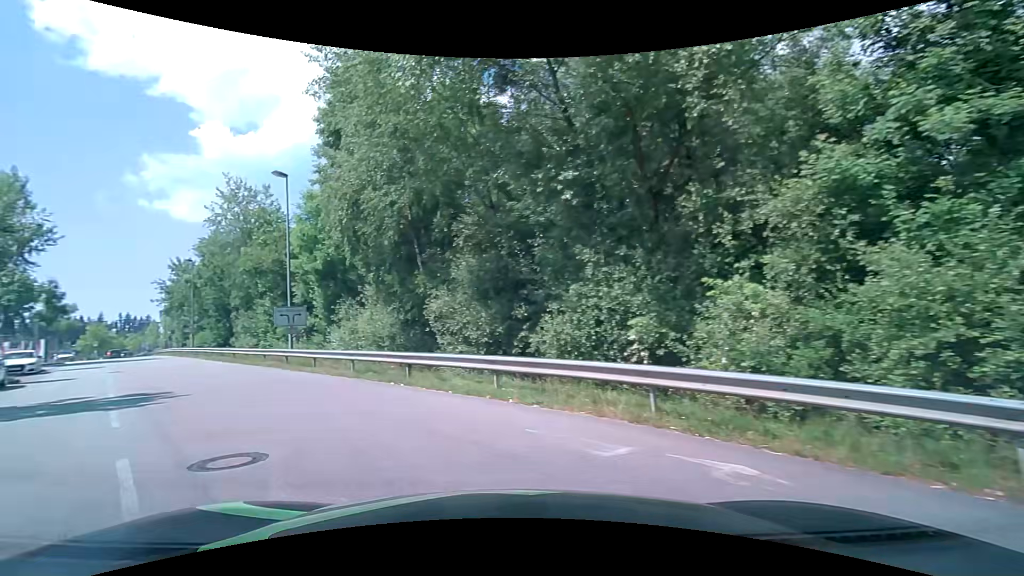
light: Day
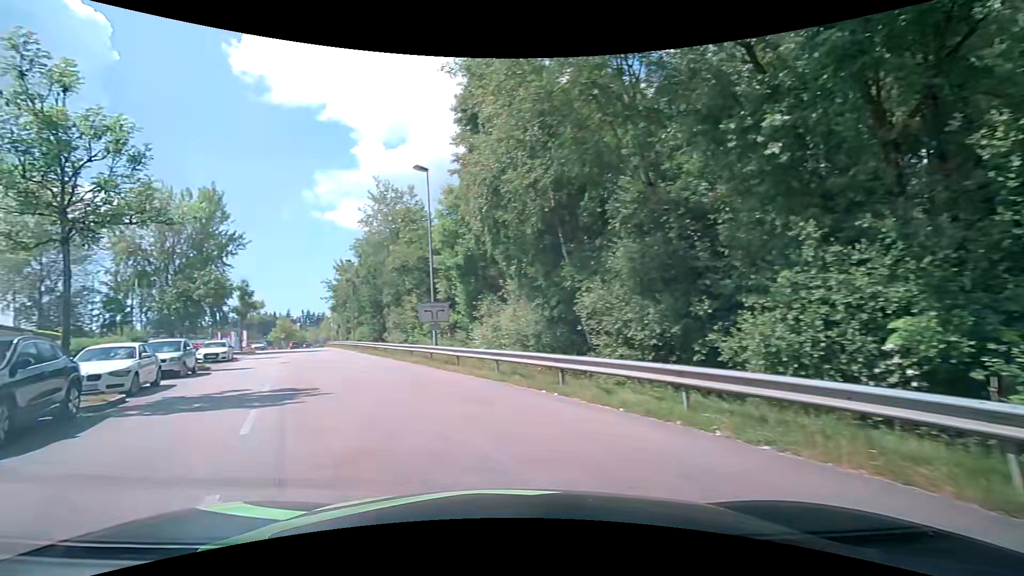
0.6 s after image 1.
(-0.3, +2.6) m; -16°
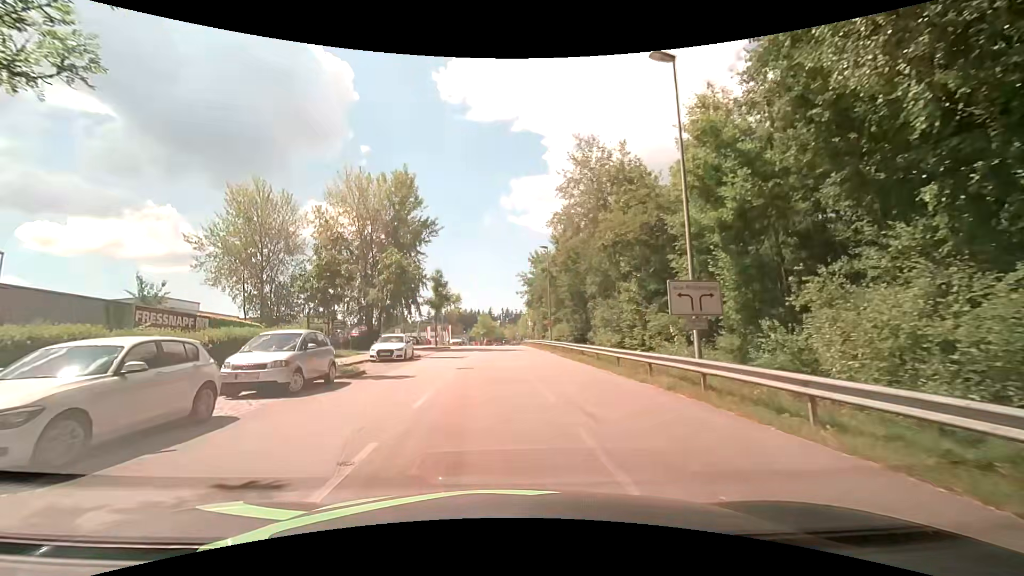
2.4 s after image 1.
(-2.7, +10.9) m; -20°
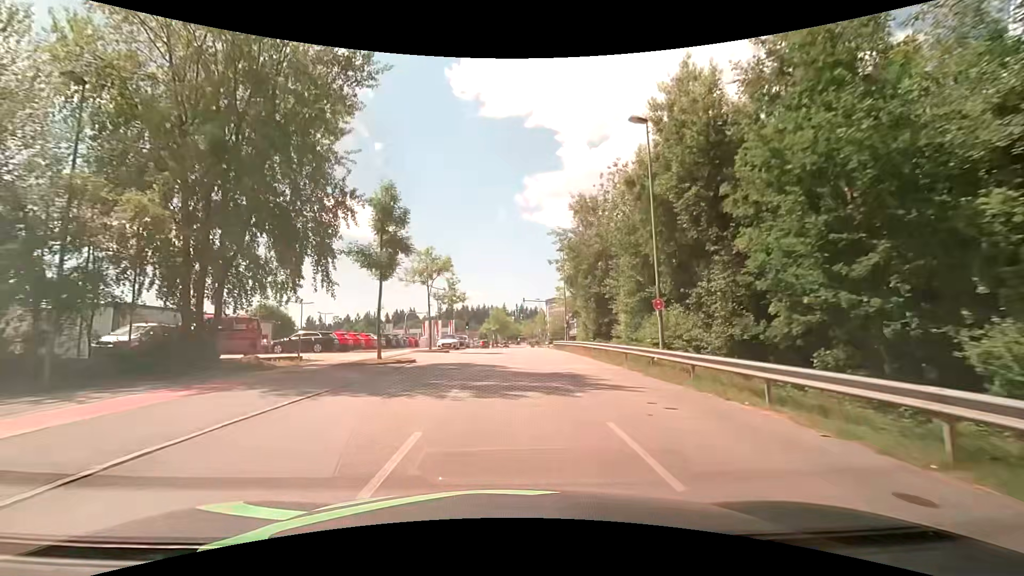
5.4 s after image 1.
(-1.2, +30.5) m; -2°
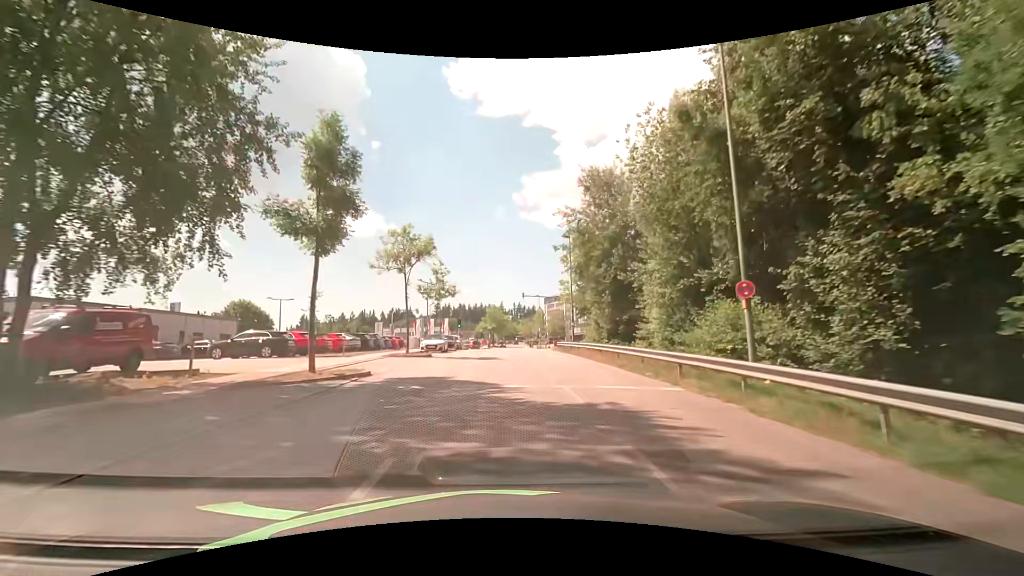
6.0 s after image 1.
(0.0, +7.3) m; 0°
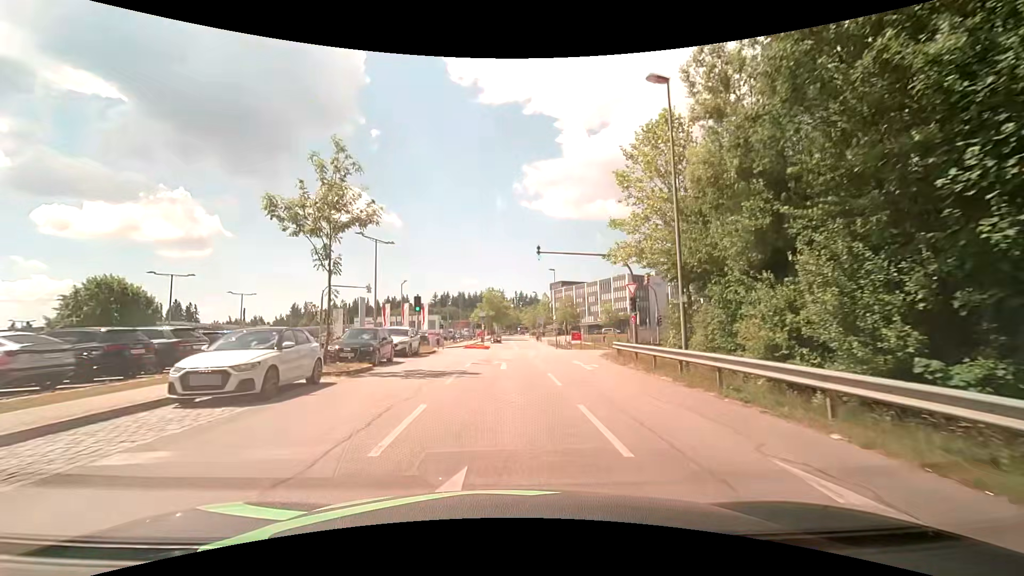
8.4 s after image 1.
(-0.2, +26.9) m; -1°
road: residential
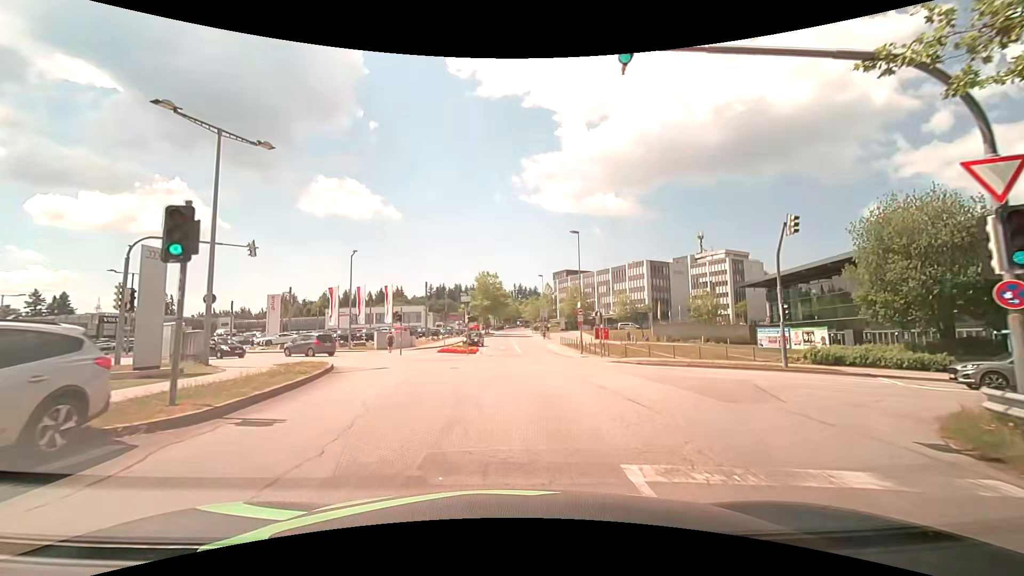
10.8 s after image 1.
(+0.2, +22.0) m; 0°
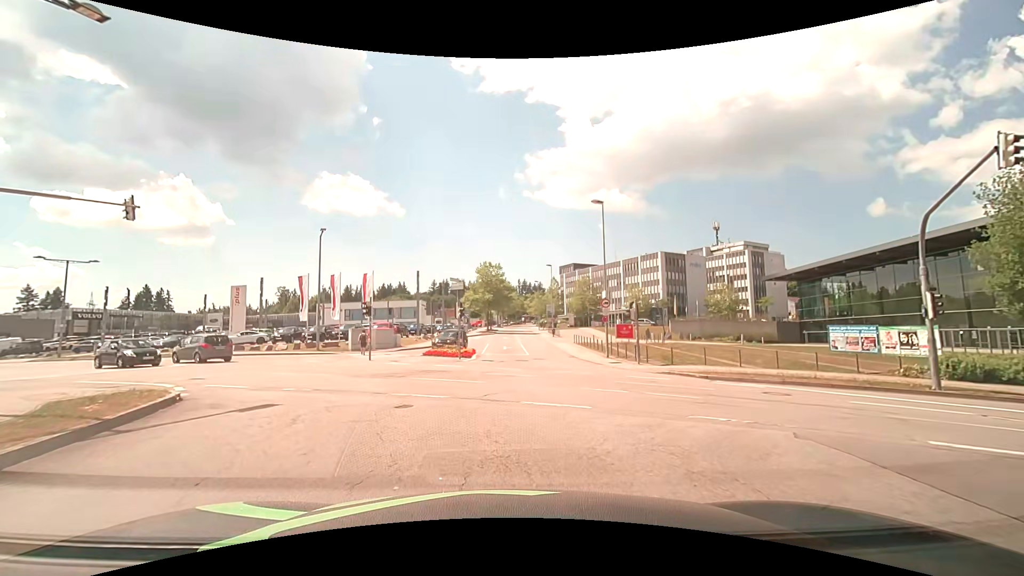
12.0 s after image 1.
(0.0, +8.8) m; 0°
(-1, +10) (-4, +19) (-11, +27) (-19, +32) (-28, +37) (-37, +42) (-46, +46) (-55, +51) (-64, +55) (-73, +59) m
